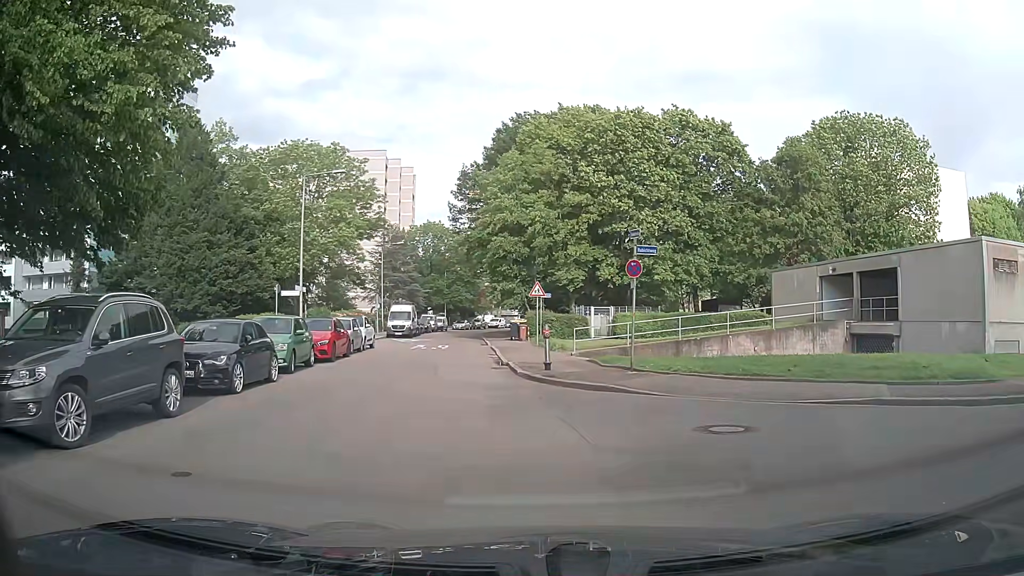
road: residential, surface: asphalt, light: Day
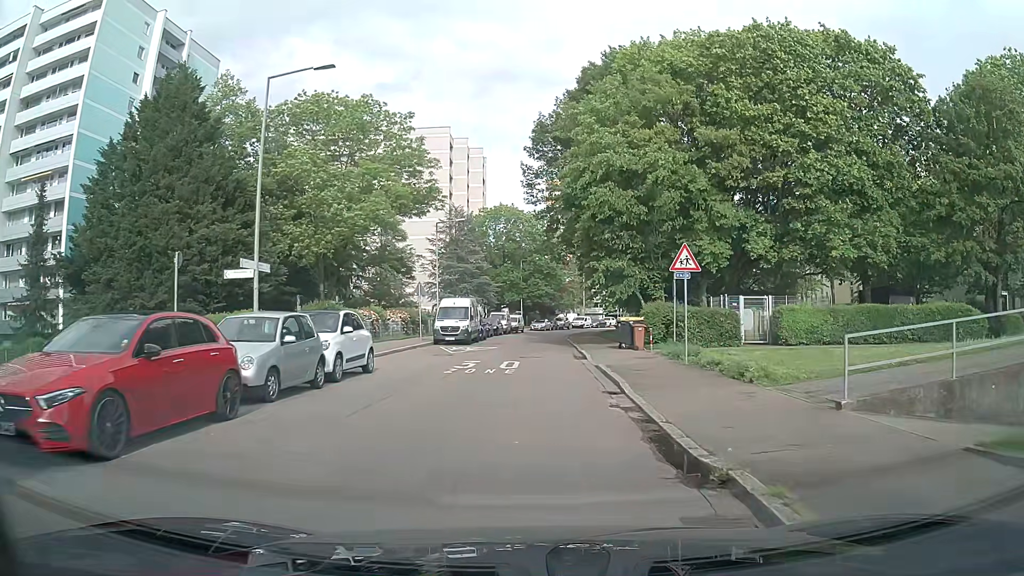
(-1.1, +16.5) m; -6°
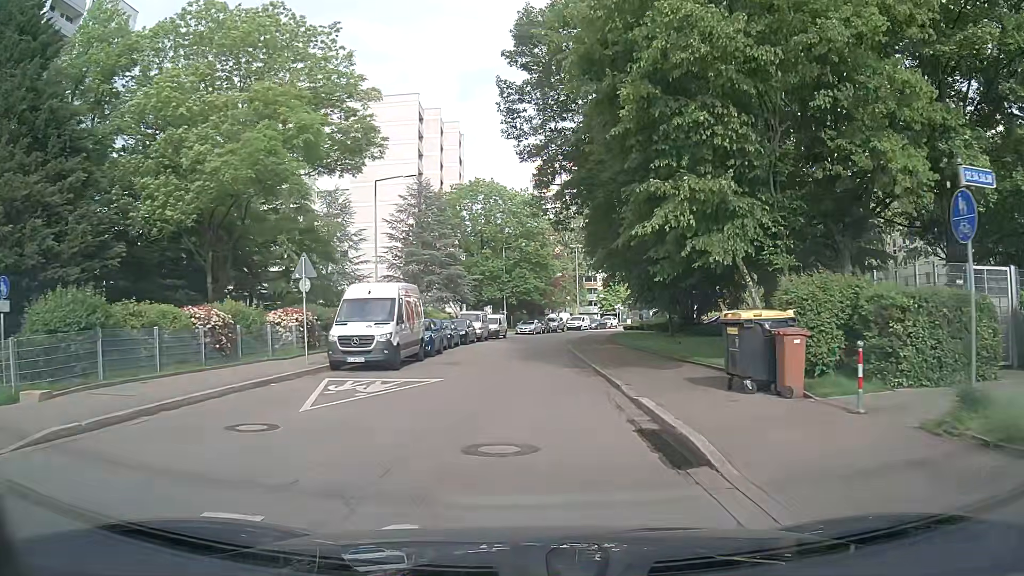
(+0.3, +17.6) m; +2°
(0, +10) (0, +20) (0, +30) (0, +40) (+1, +50) (+3, +60) (+5, +69) (+8, +79) (+12, +88) (+17, +97) m
